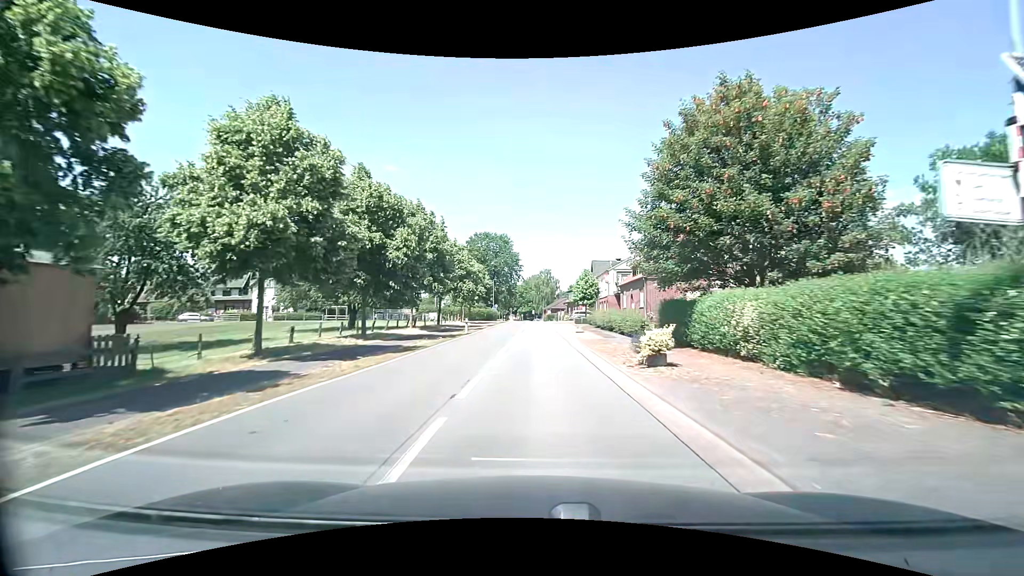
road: secondary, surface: asphalt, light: Day
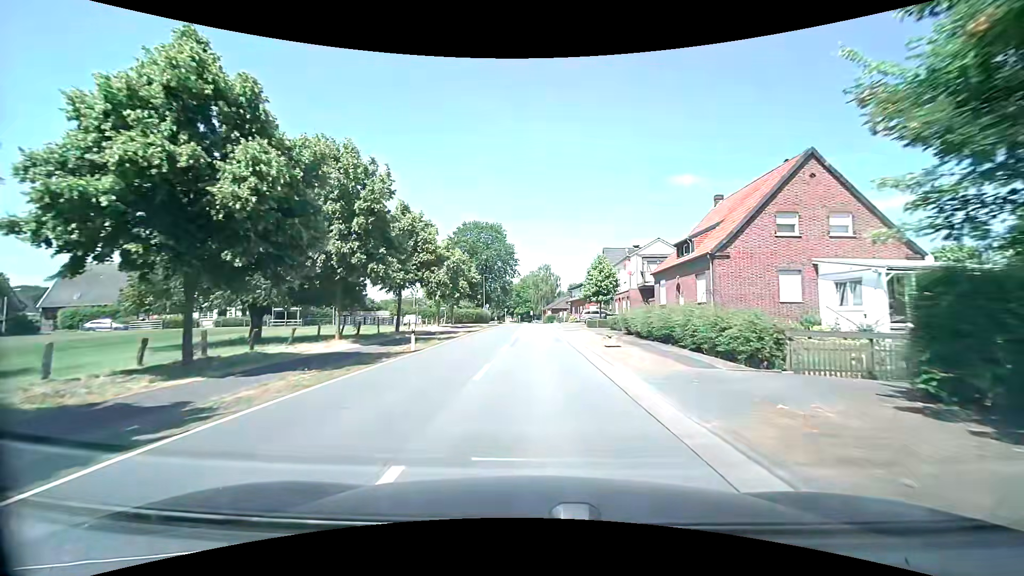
(0.0, +15.2) m; 0°
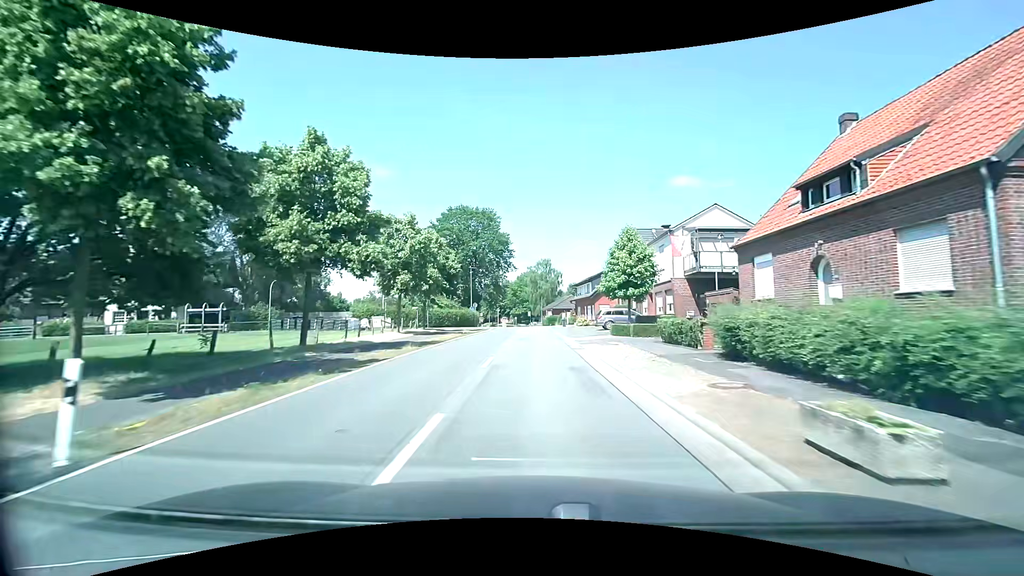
(0.0, +15.0) m; 0°
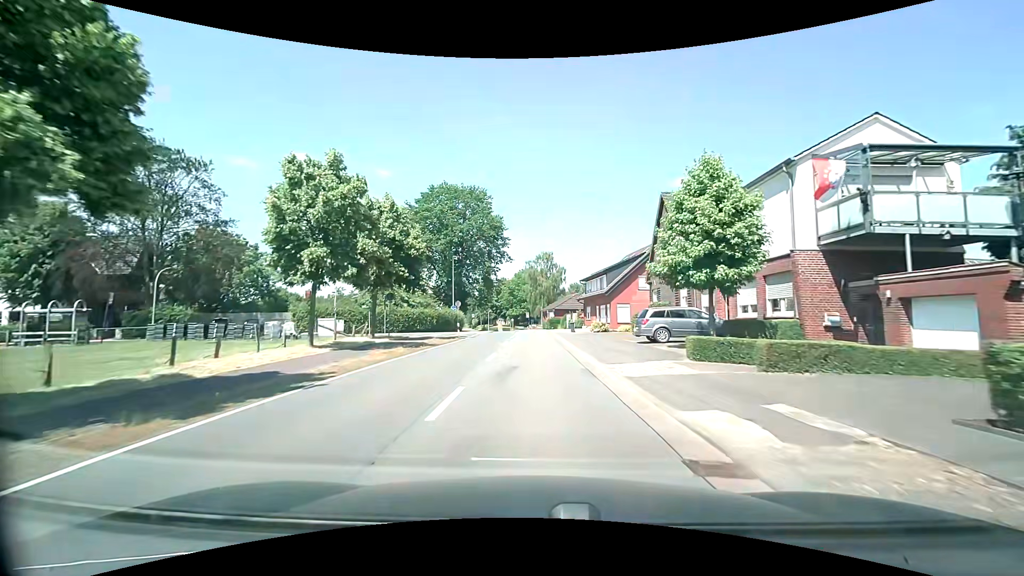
(-0.1, +14.9) m; 0°
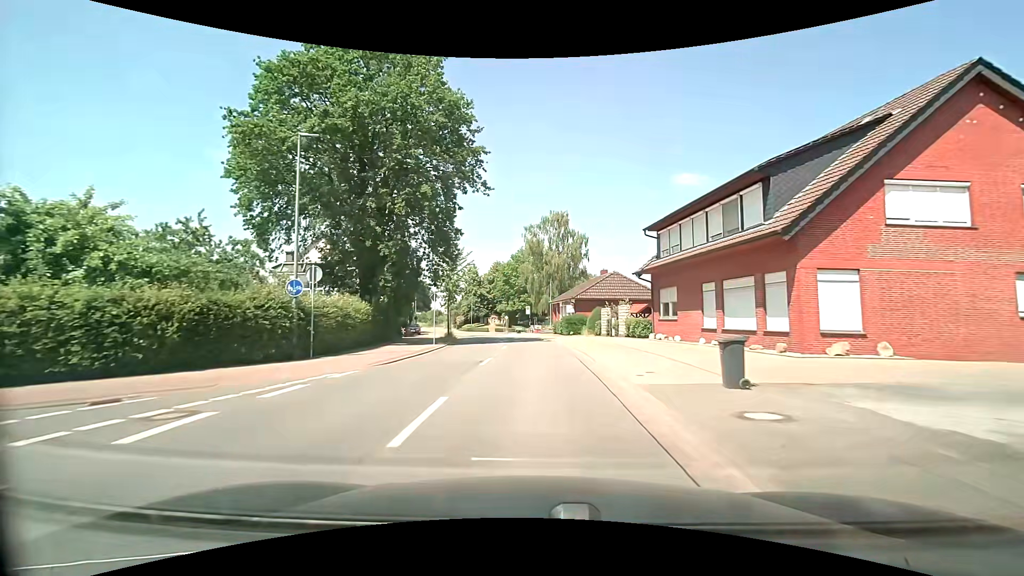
(0.0, +36.5) m; -1°
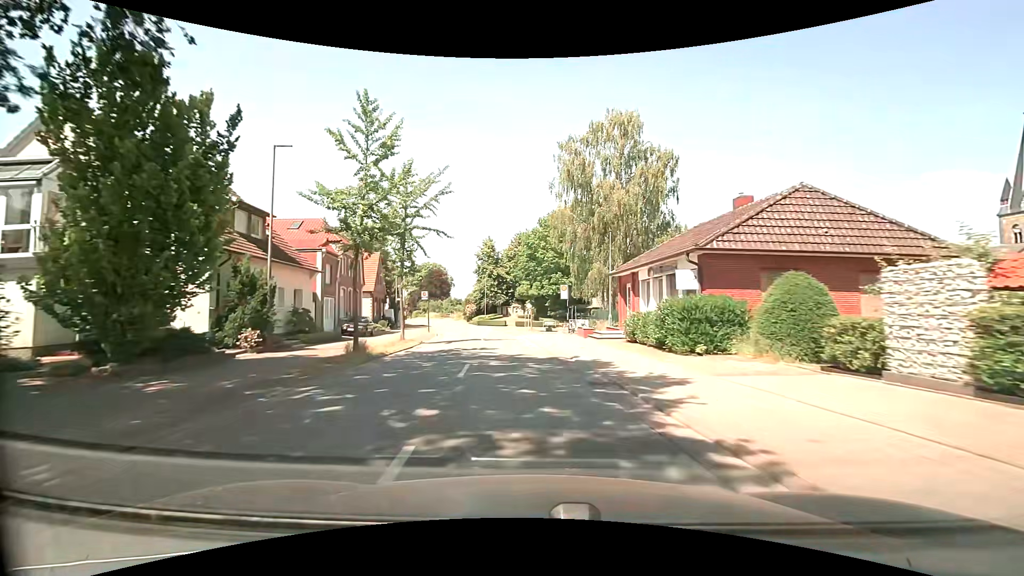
(-0.4, +29.2) m; -3°
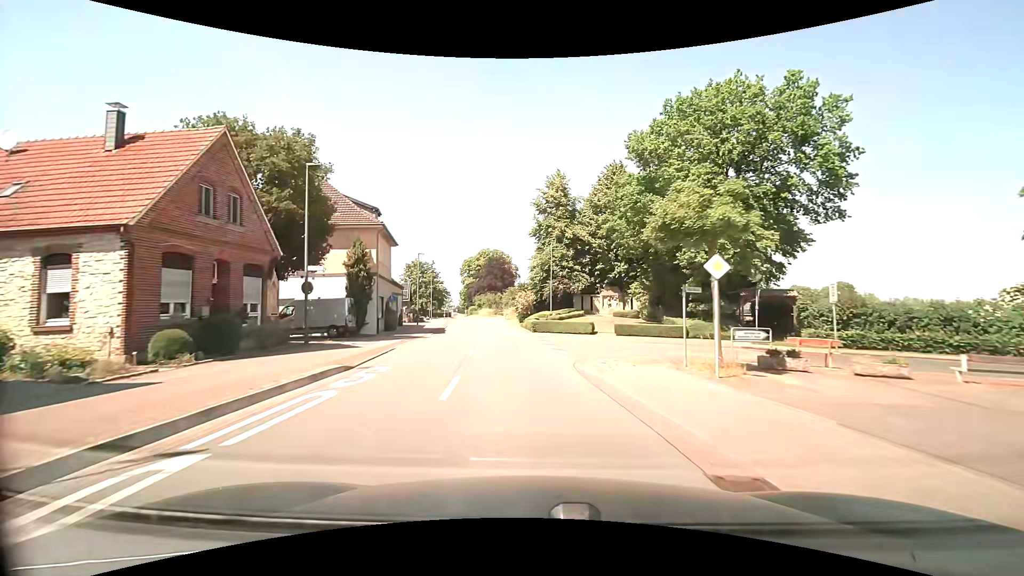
(-2.7, +38.7) m; -8°
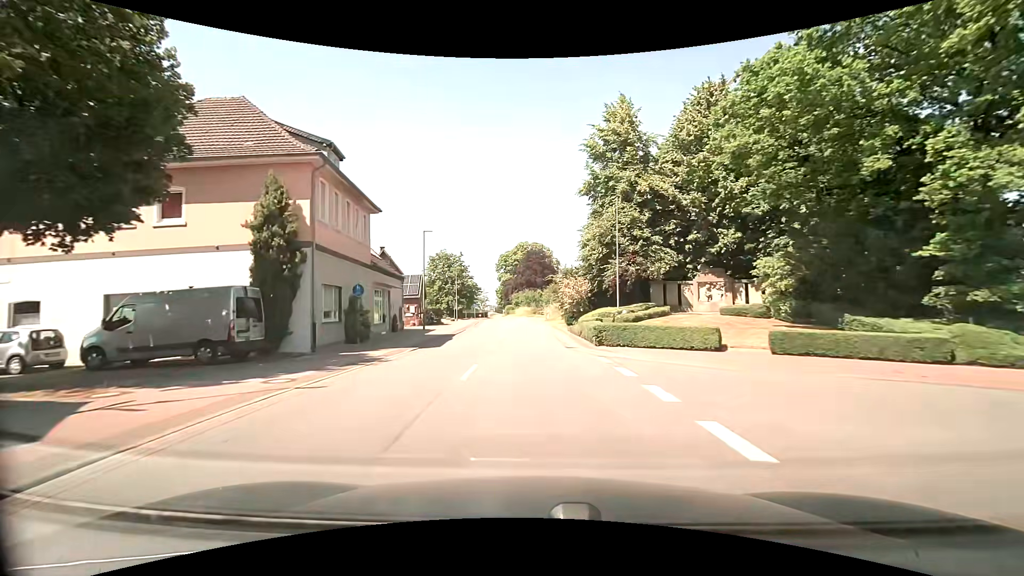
(-0.7, +16.1) m; -5°
